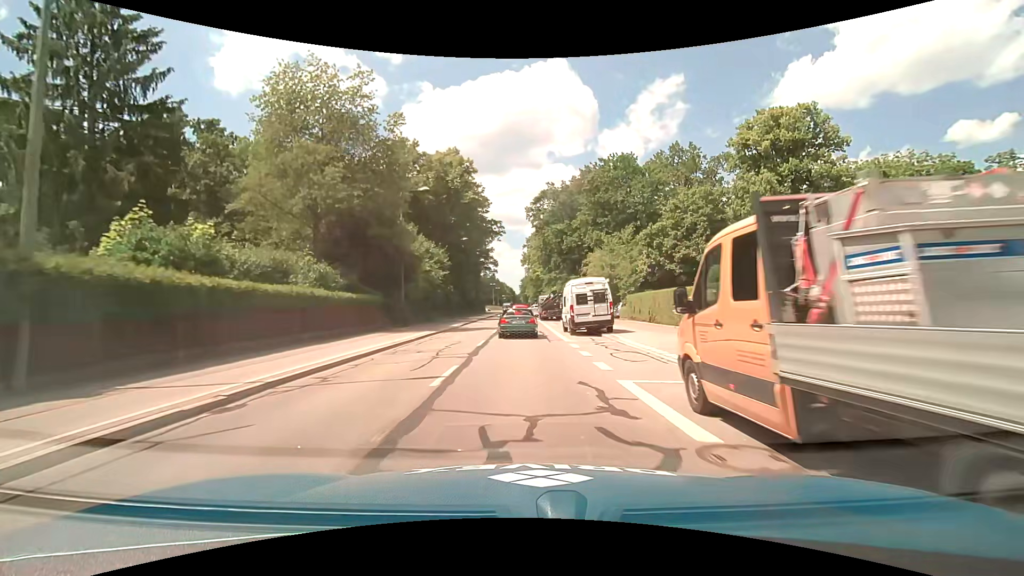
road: tertiary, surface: asphalt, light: Day
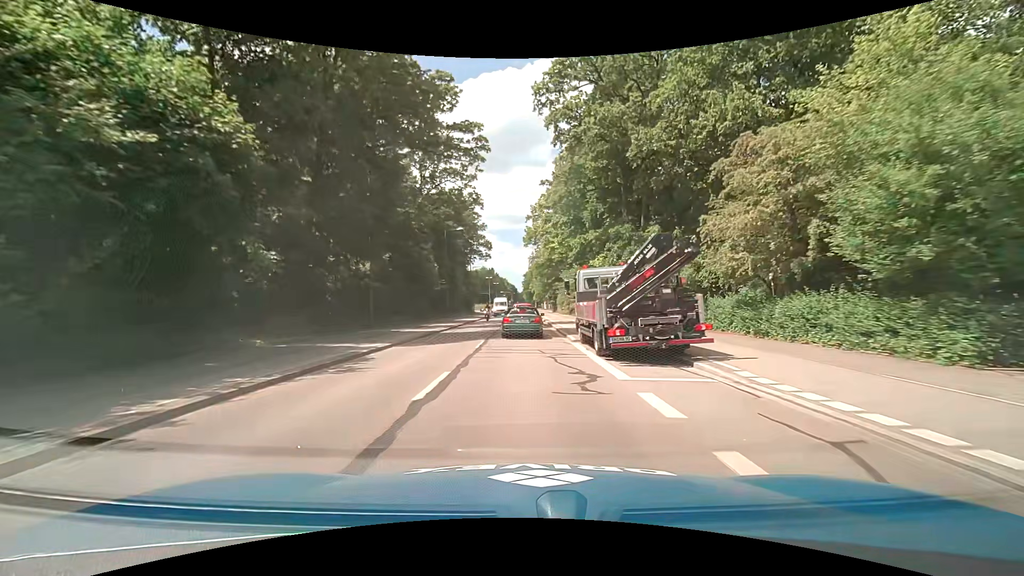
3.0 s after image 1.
(-0.1, +37.7) m; 0°
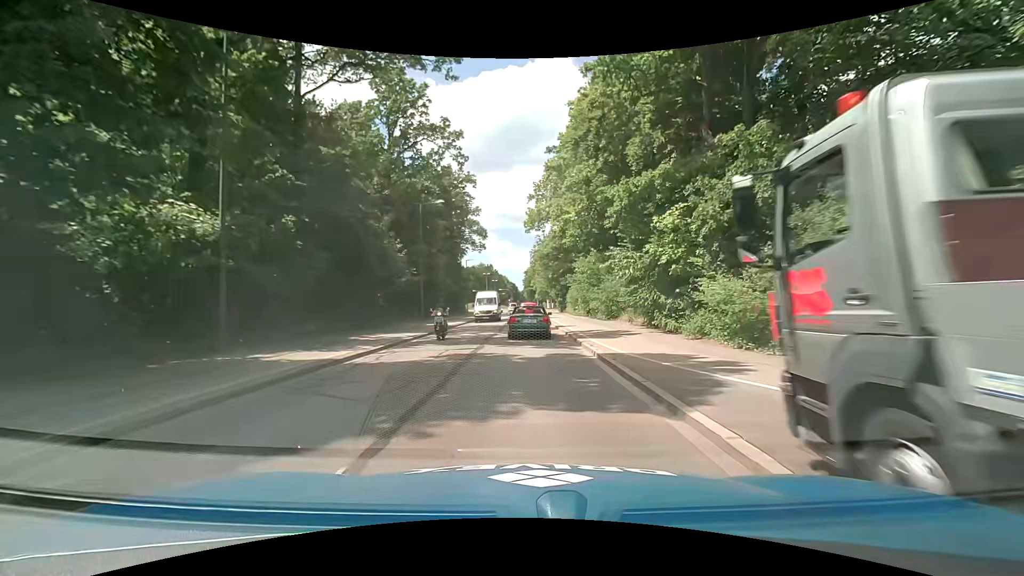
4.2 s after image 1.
(-0.1, +15.0) m; 0°
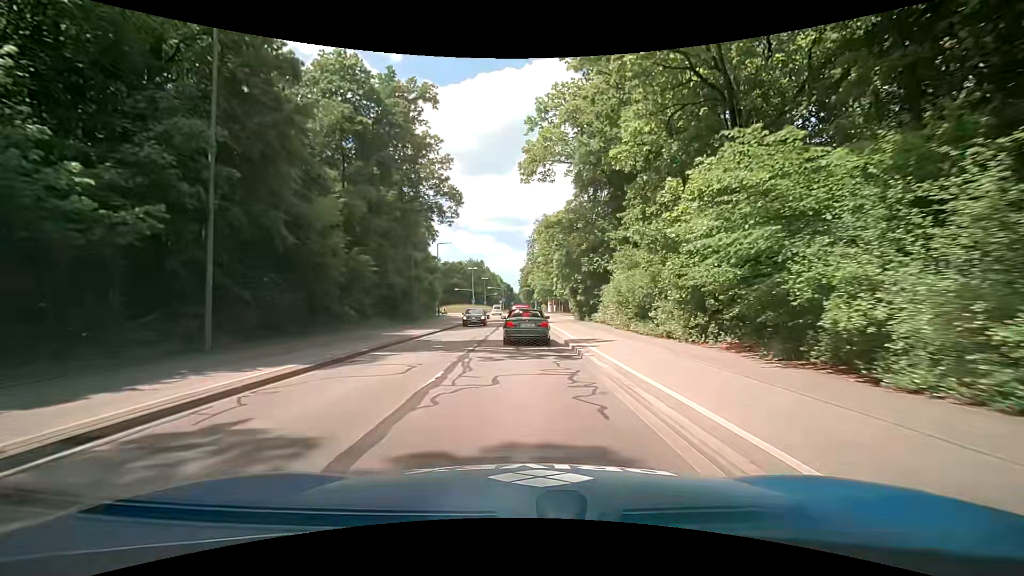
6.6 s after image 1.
(-0.2, +29.3) m; 0°
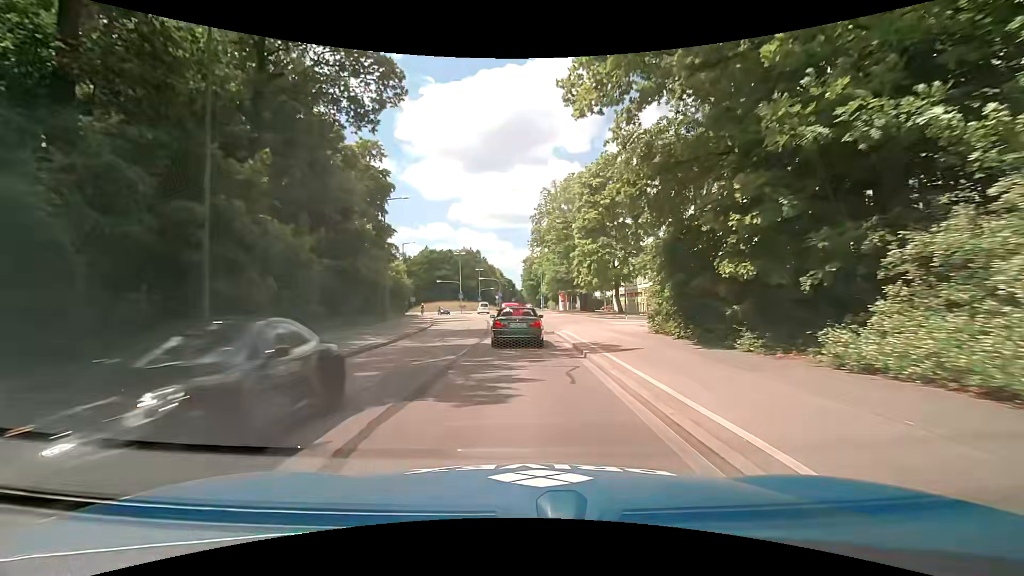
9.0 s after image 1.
(-0.2, +28.1) m; 0°
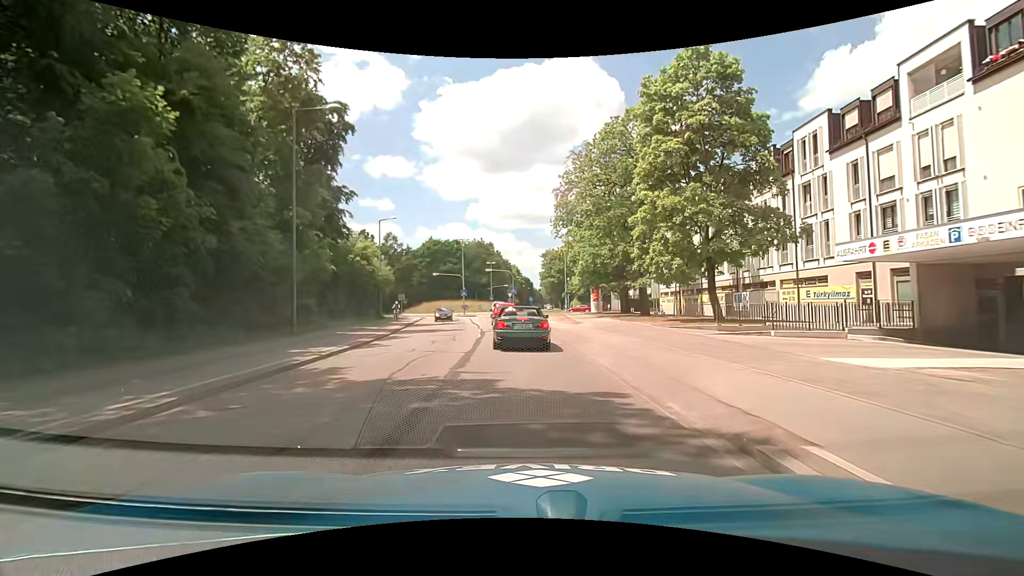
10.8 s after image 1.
(-0.4, +19.9) m; -2°
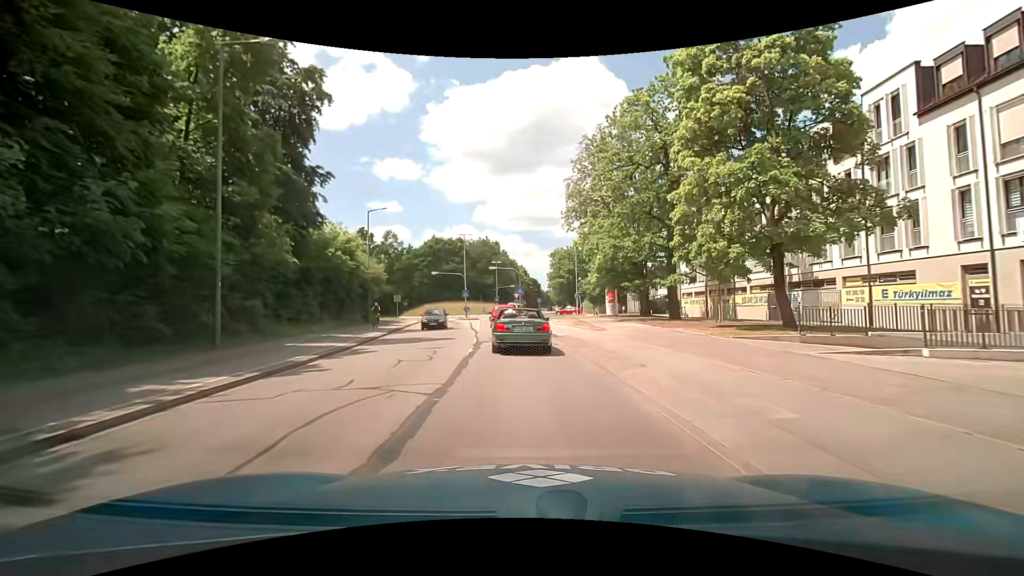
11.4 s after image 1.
(0.0, +6.3) m; 0°
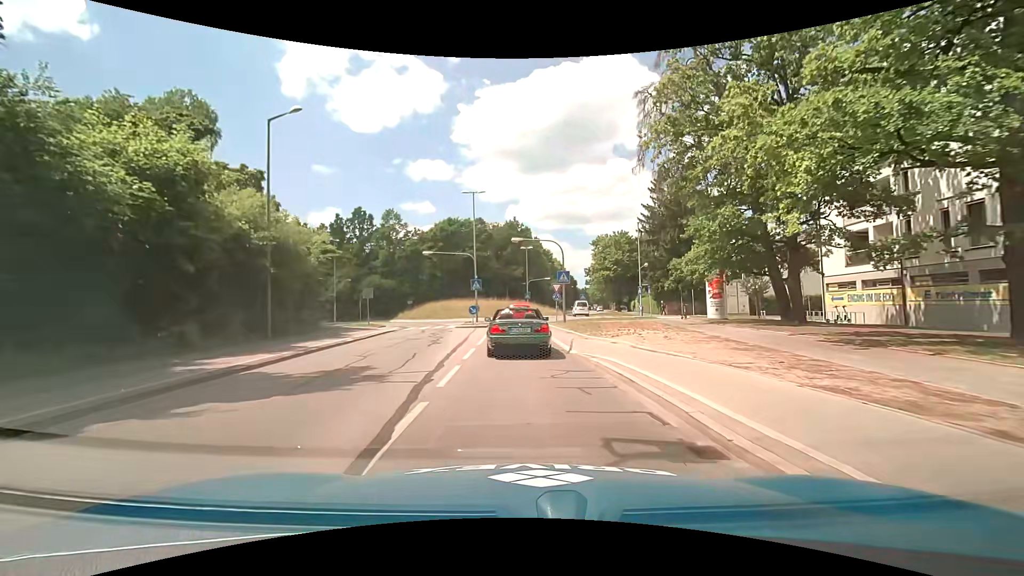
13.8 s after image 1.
(-0.9, +23.3) m; -3°
